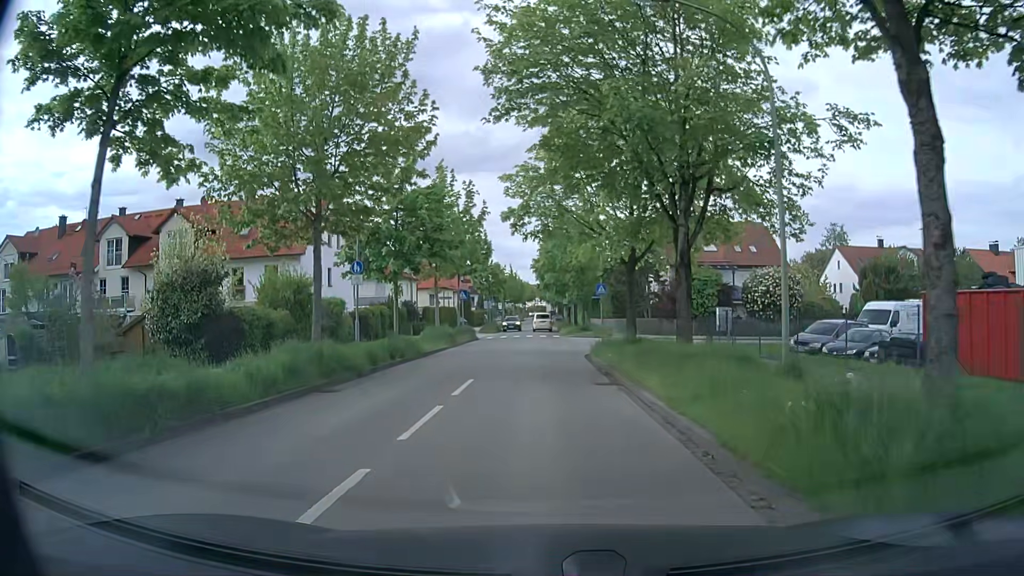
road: residential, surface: asphalt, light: Day
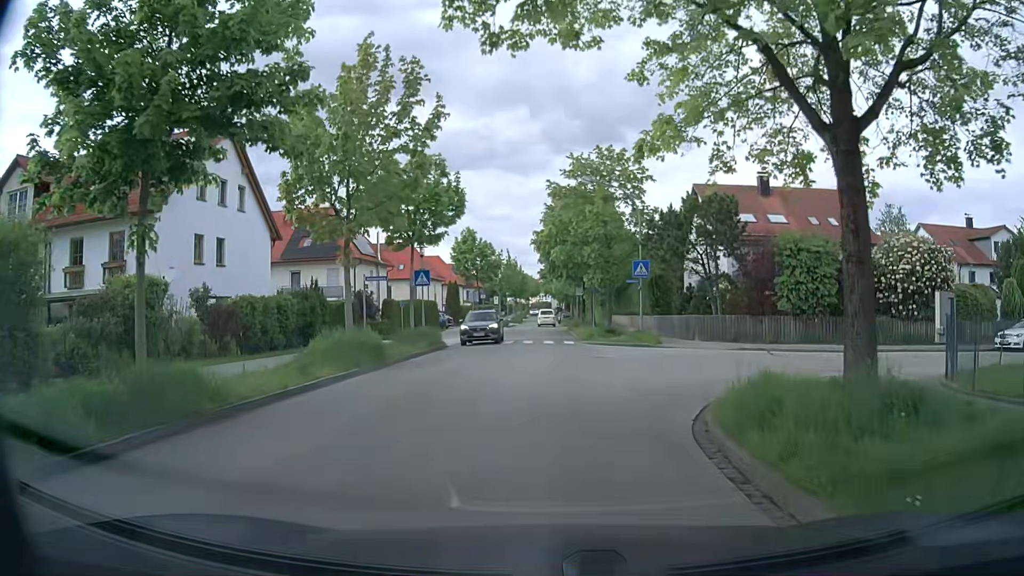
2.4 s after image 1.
(-0.1, +17.8) m; -1°
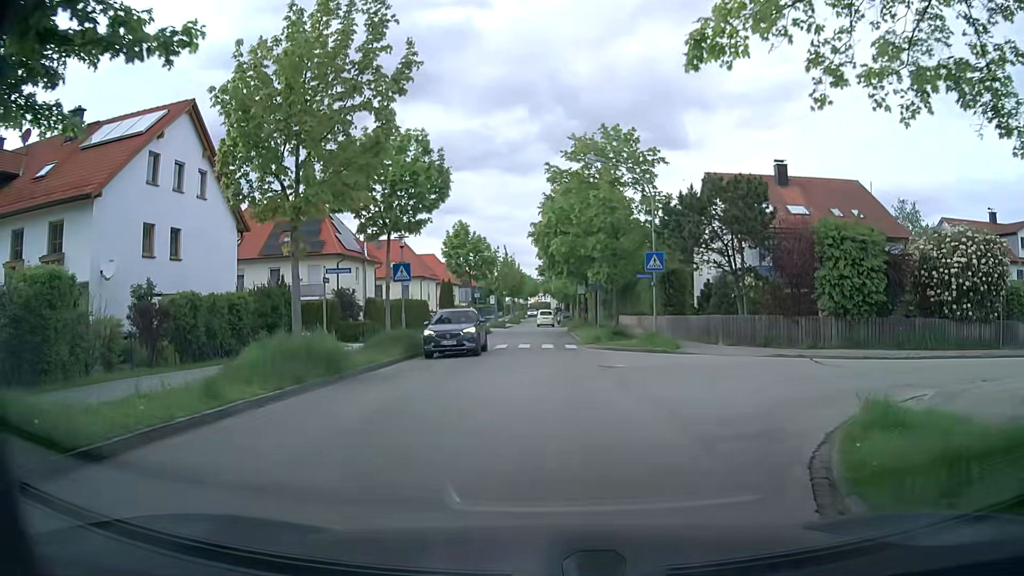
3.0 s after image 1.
(0.0, +4.2) m; +1°
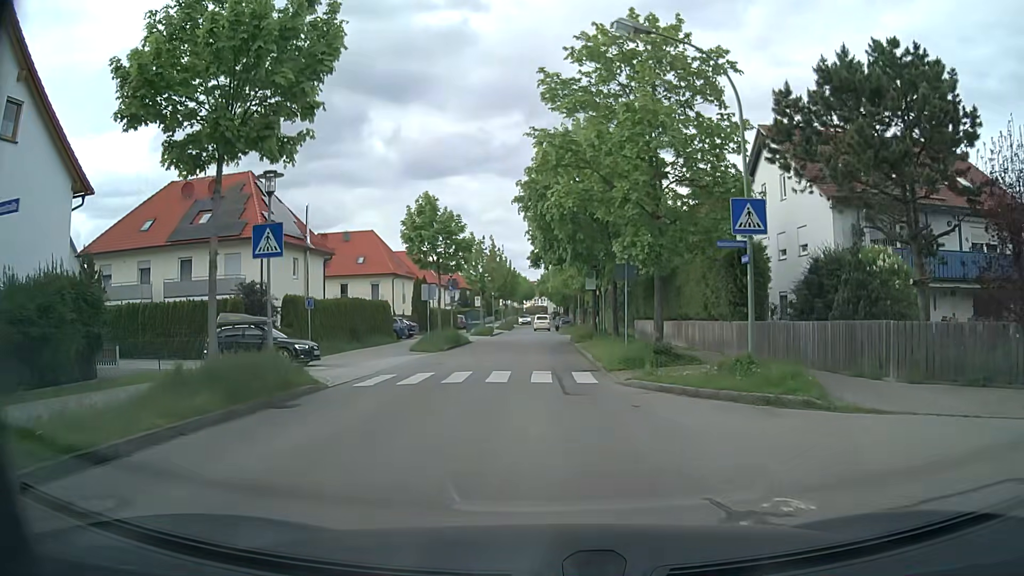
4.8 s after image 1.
(0.0, +13.3) m; 0°
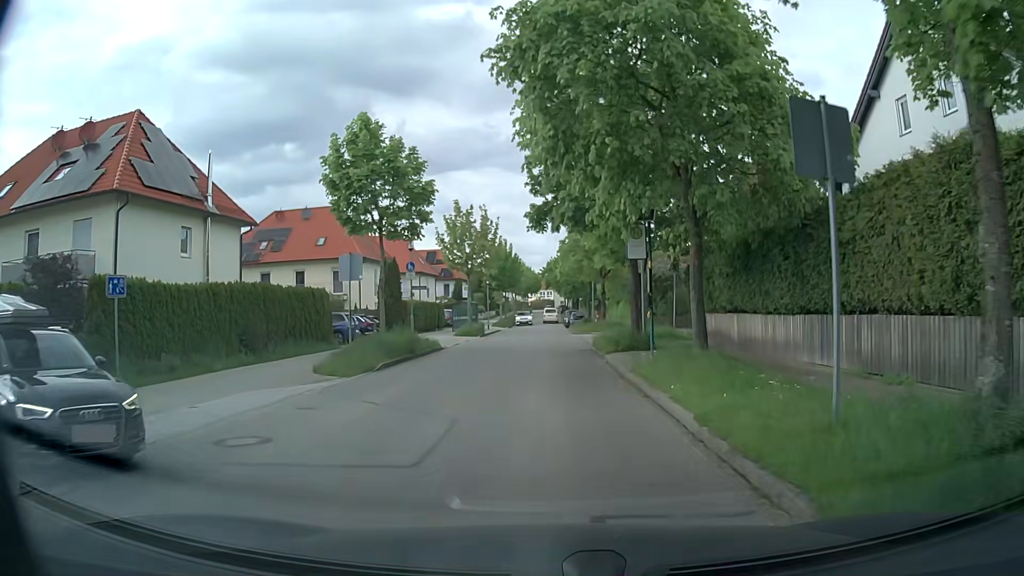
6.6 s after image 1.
(-0.1, +14.5) m; 0°
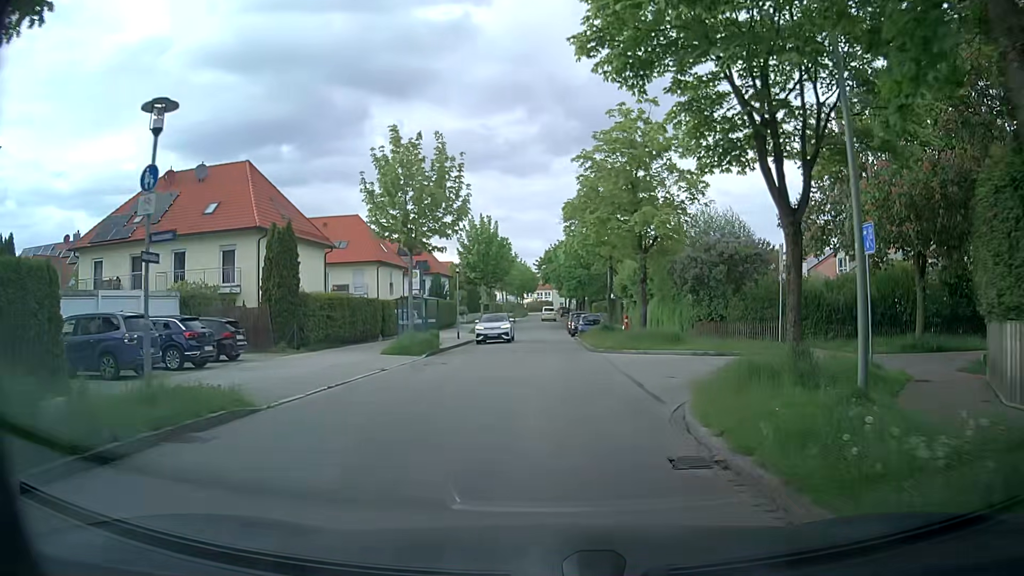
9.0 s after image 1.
(-0.2, +19.3) m; 0°
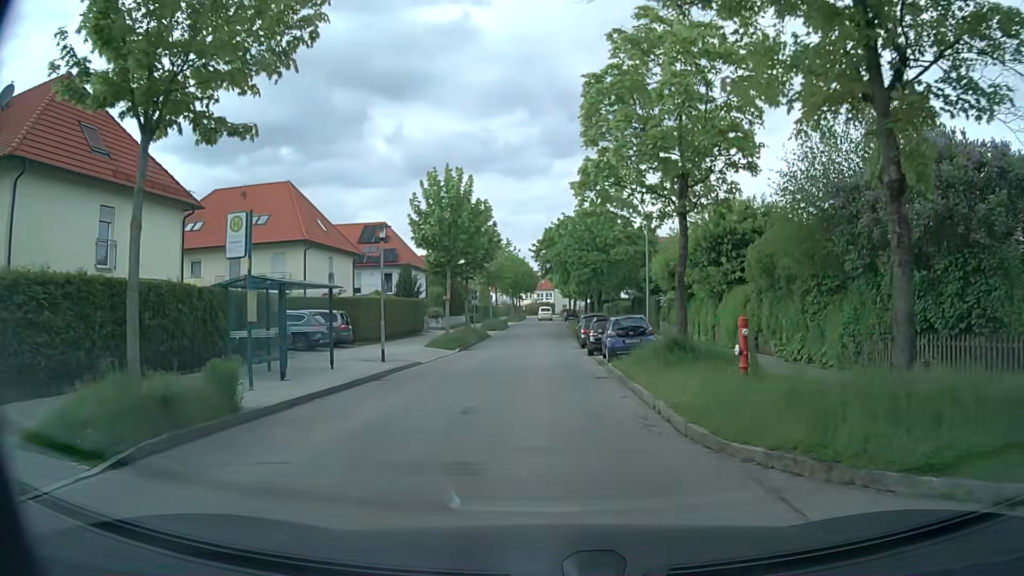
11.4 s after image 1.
(-0.2, +19.0) m; -1°
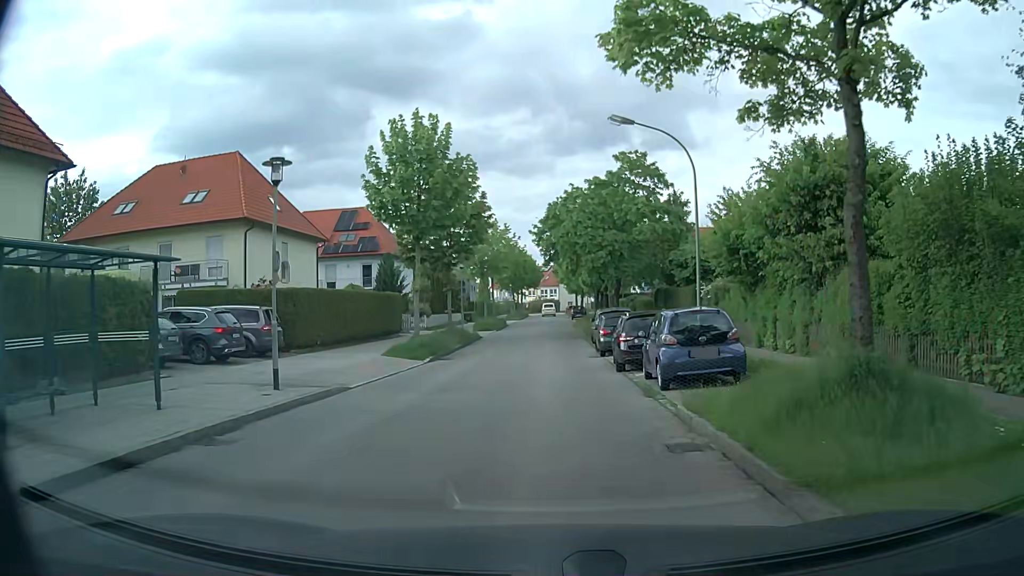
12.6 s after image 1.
(0.0, +9.5) m; 0°
(0, +10) (0, +20) (0, +30) (0, +40) (0, +50) (0, +60) (+1, +70) (+1, +80) (+1, +90) (+1, +100) m
